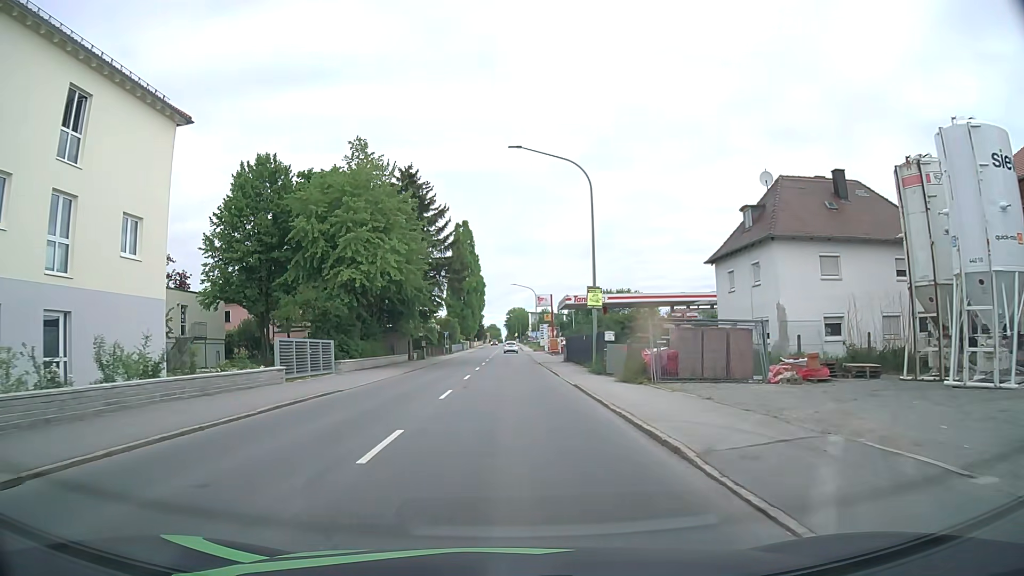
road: primary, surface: asphalt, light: Day
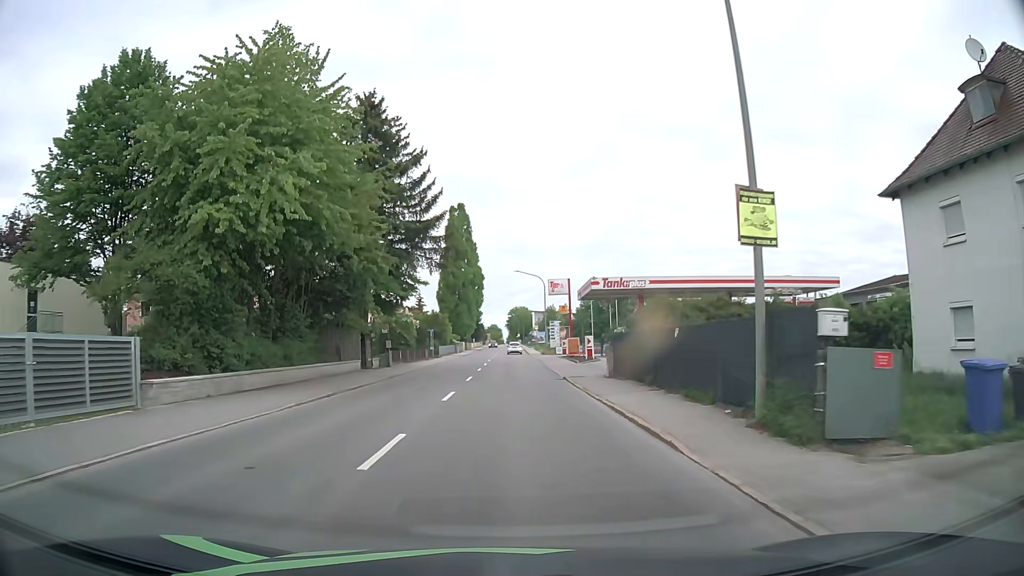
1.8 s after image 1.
(0.0, +18.4) m; 0°
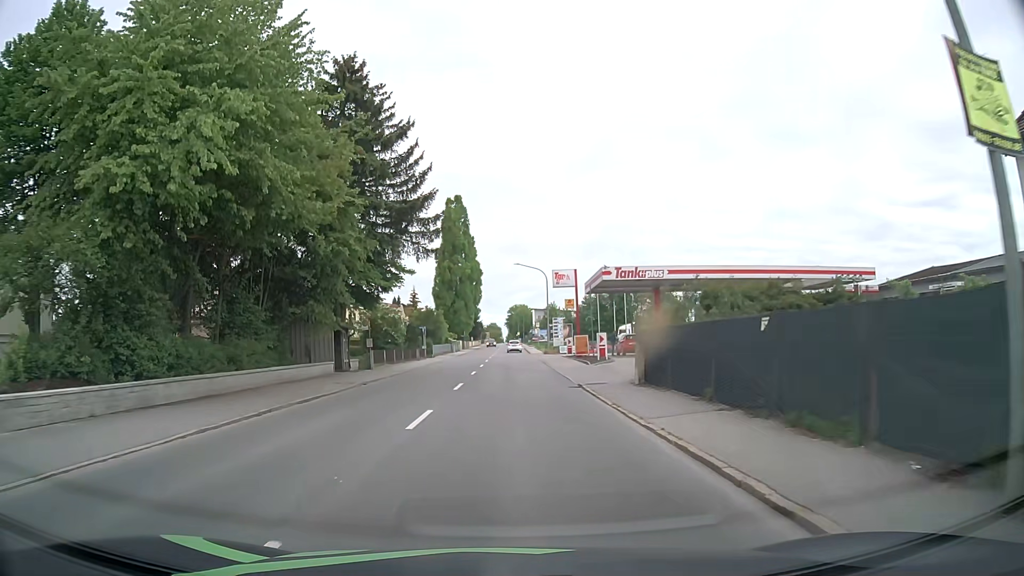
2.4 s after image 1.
(0.0, +5.6) m; +1°
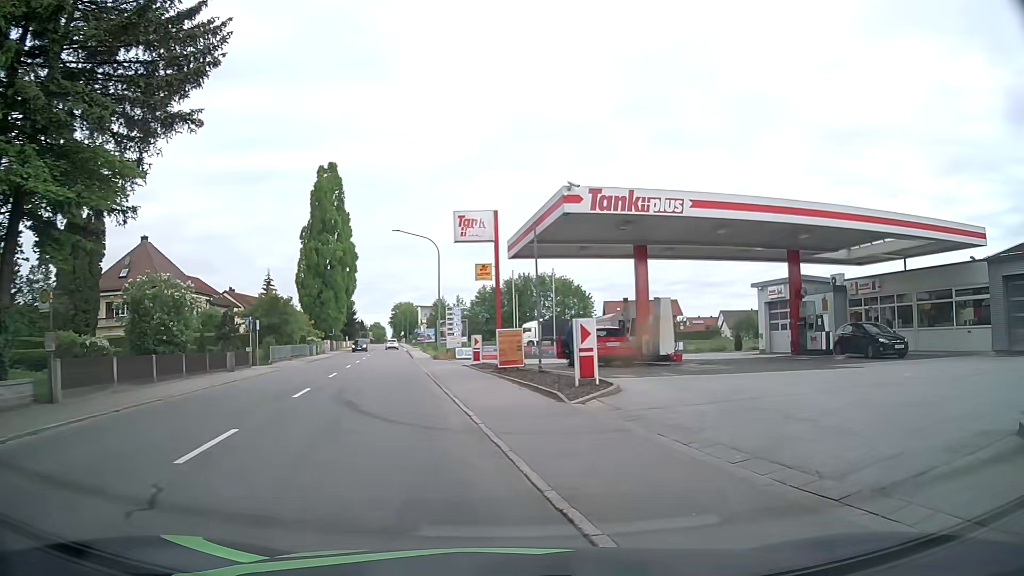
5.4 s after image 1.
(+0.3, +20.8) m; +9°
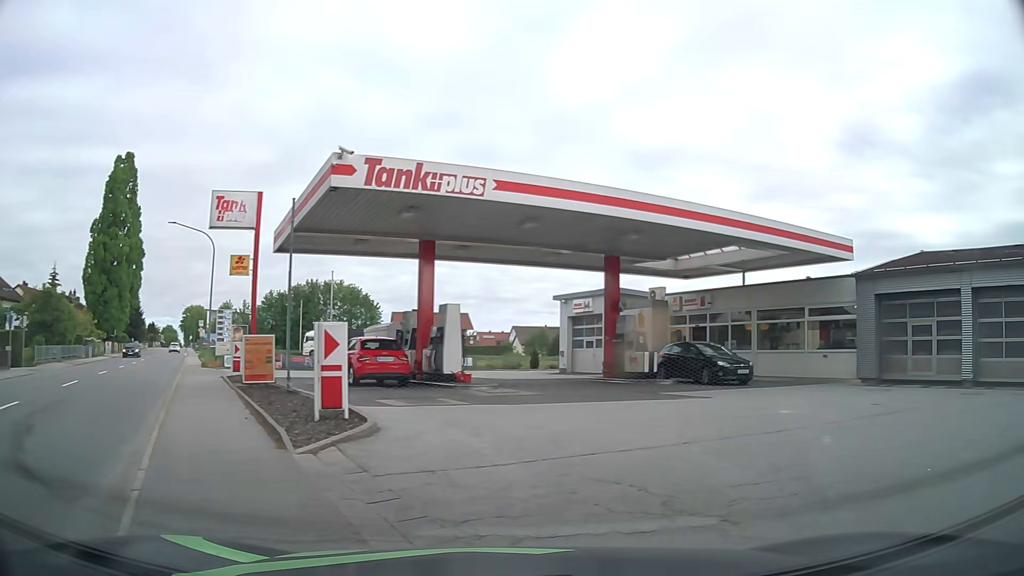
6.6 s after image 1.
(+0.4, +4.3) m; +17°
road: service
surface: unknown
